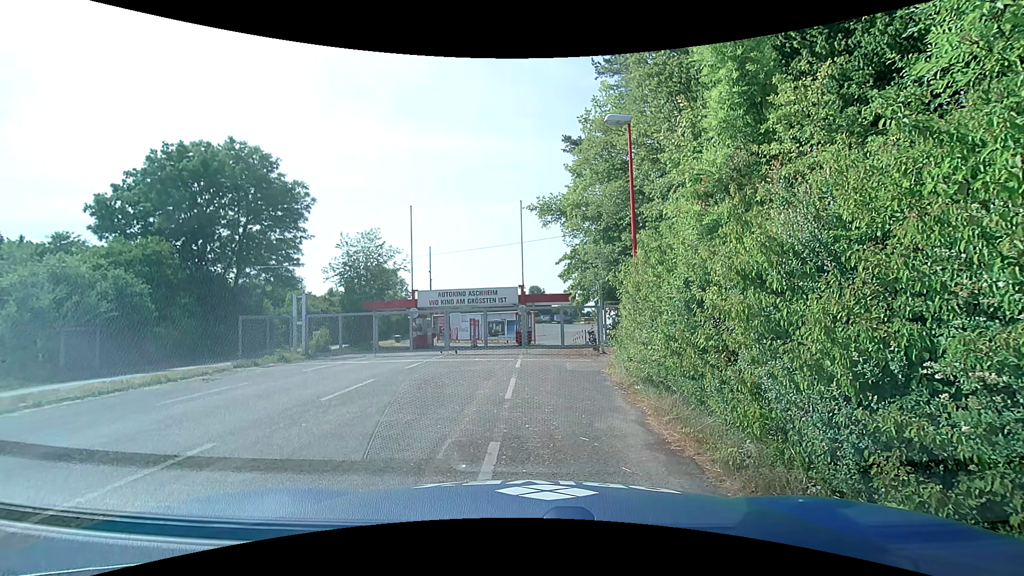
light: Day
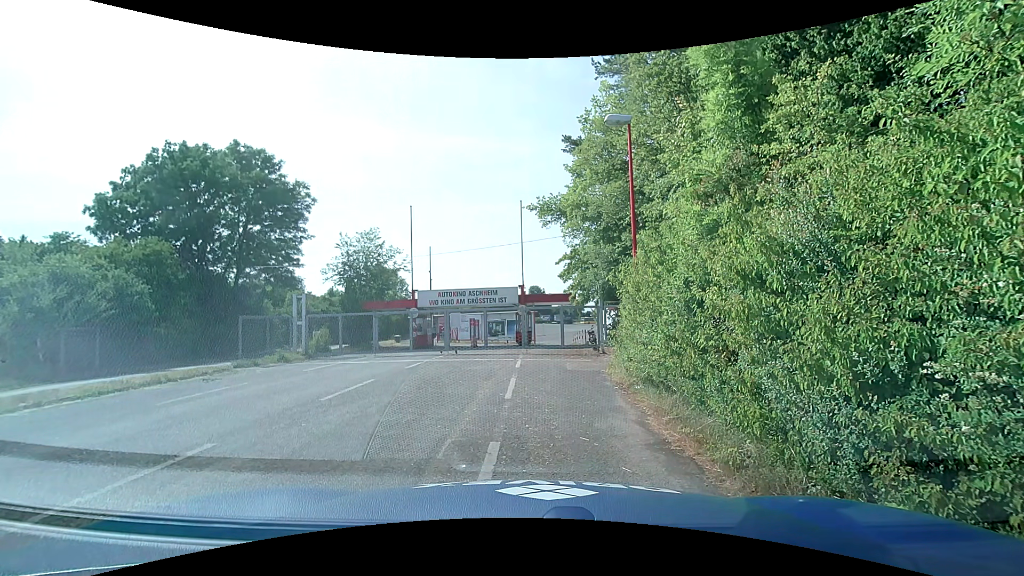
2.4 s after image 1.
(0.0, 0.0) m; 0°
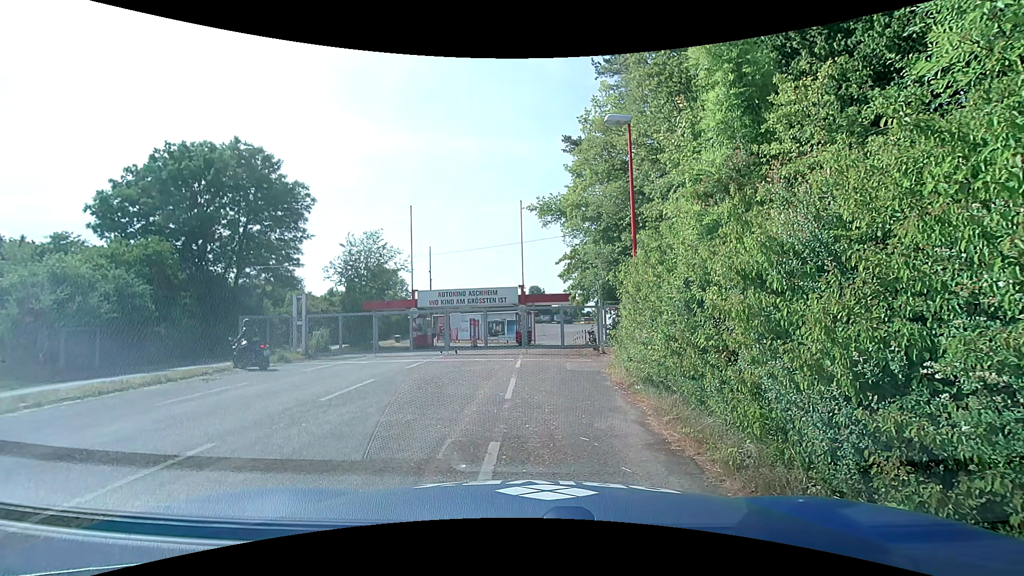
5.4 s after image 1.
(0.0, 0.0) m; 0°
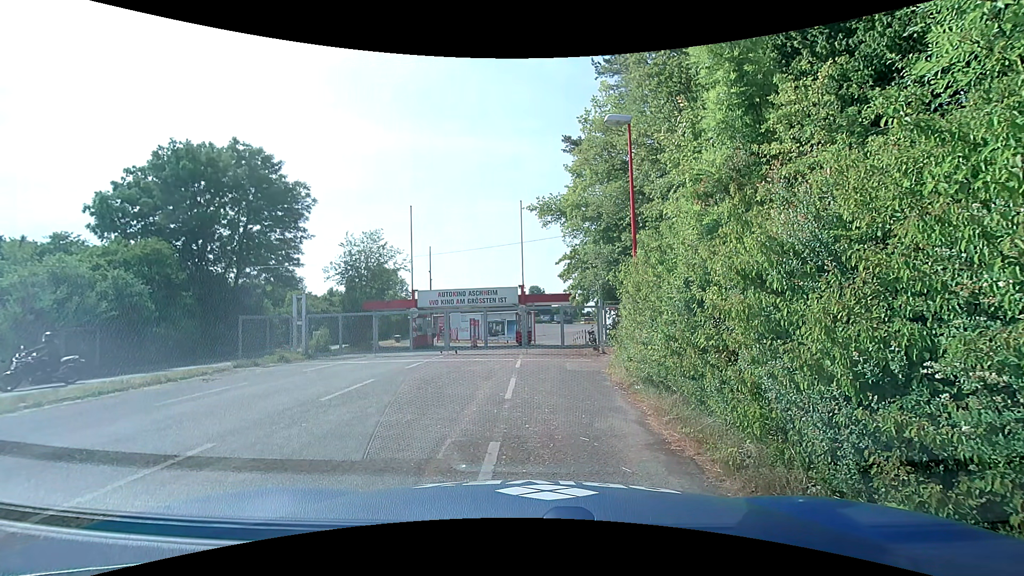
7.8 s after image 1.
(0.0, 0.0) m; 0°
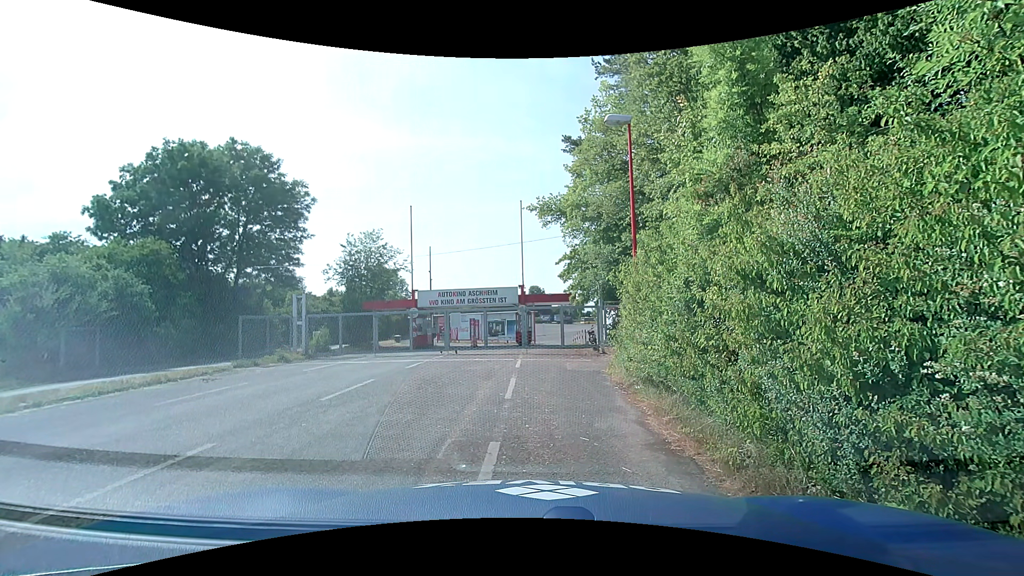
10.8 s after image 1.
(0.0, 0.0) m; 0°
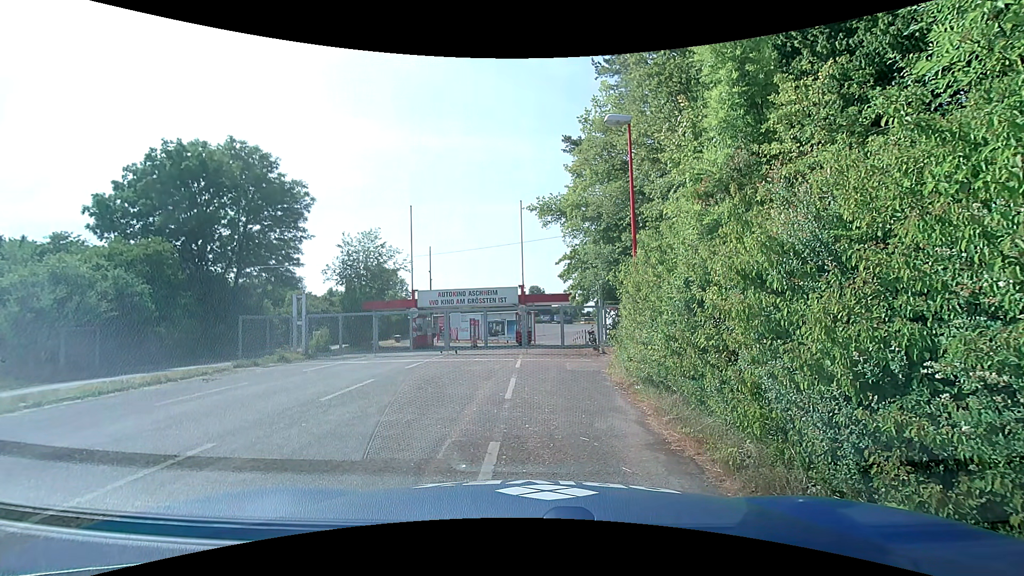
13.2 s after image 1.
(0.0, 0.0) m; 0°
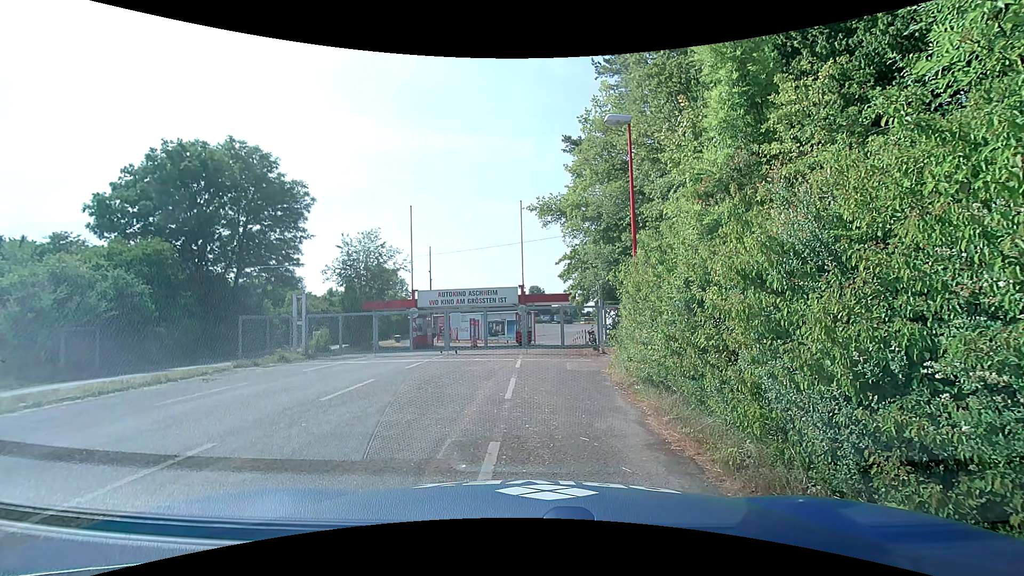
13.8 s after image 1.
(0.0, 0.0) m; 0°
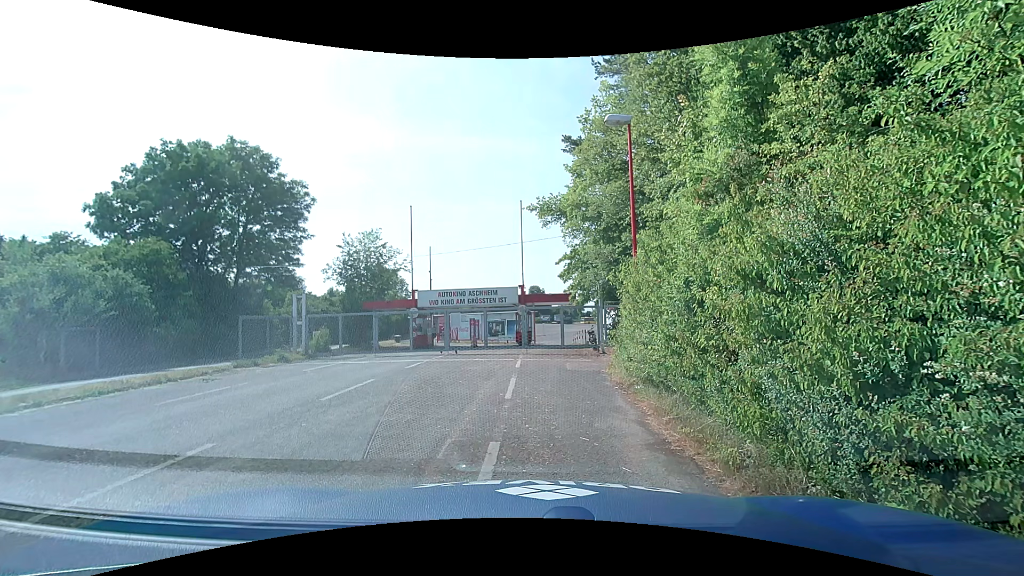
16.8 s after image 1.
(0.0, 0.0) m; 0°
